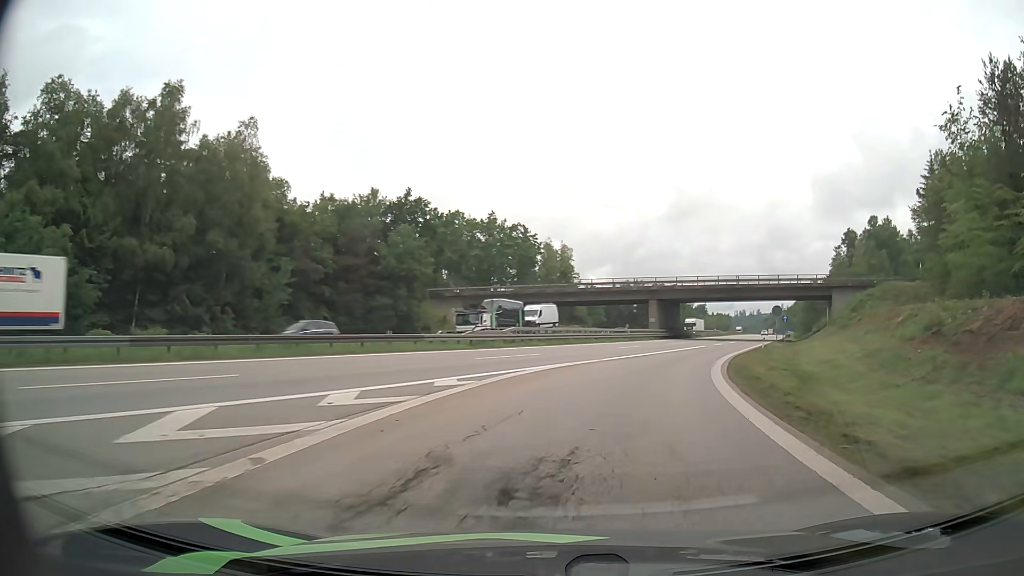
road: motorway_link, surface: asphalt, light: Day
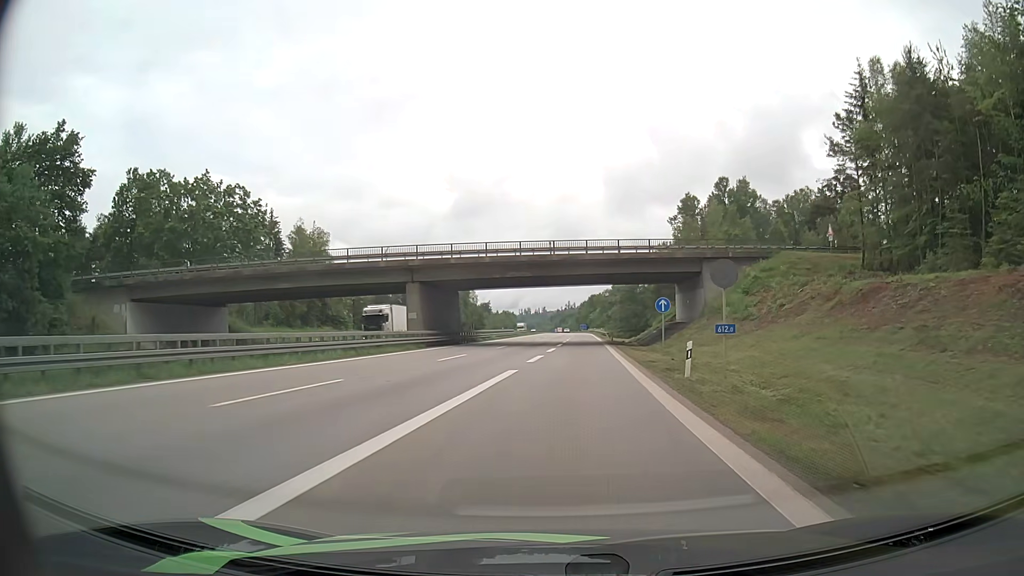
(+6.1, +31.0) m; +19°
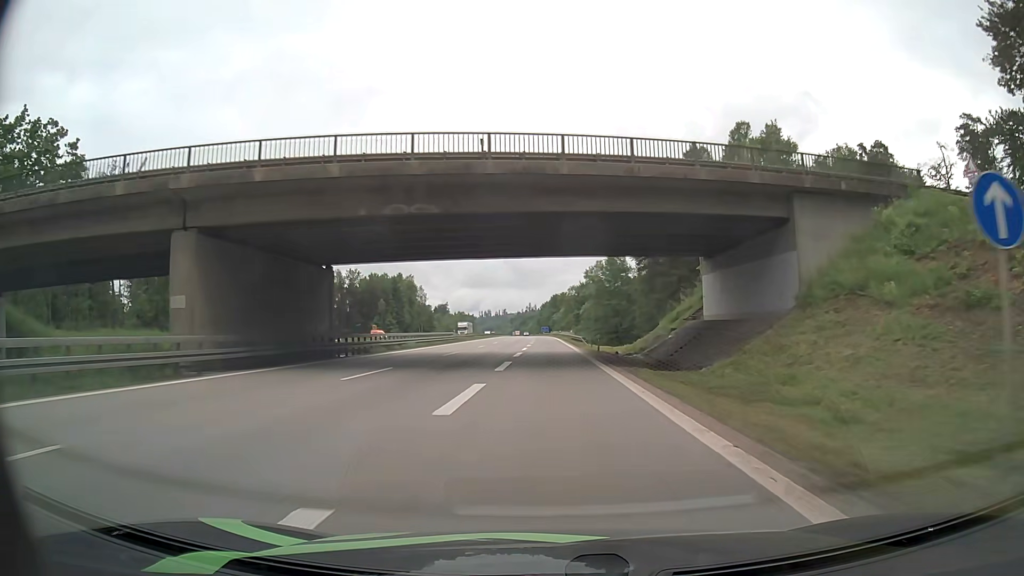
(+1.1, +28.6) m; +3°
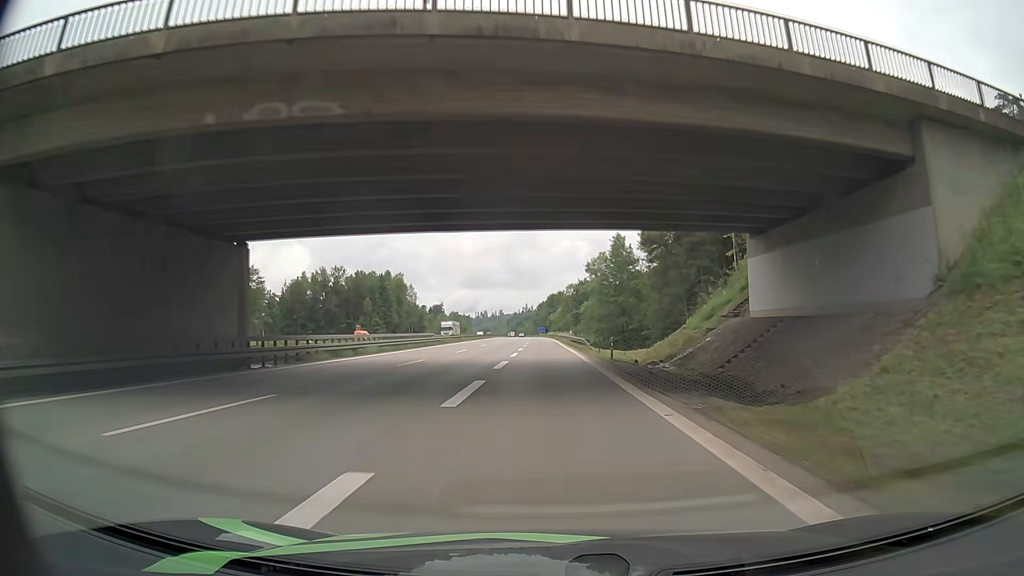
(+0.1, +10.9) m; +1°
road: motorway
(0, +10) (0, +20) (0, +30) (0, +40) (0, +50) (-1, +60) (-1, +70) (-1, +80) (-1, +90) (-1, +100) m
